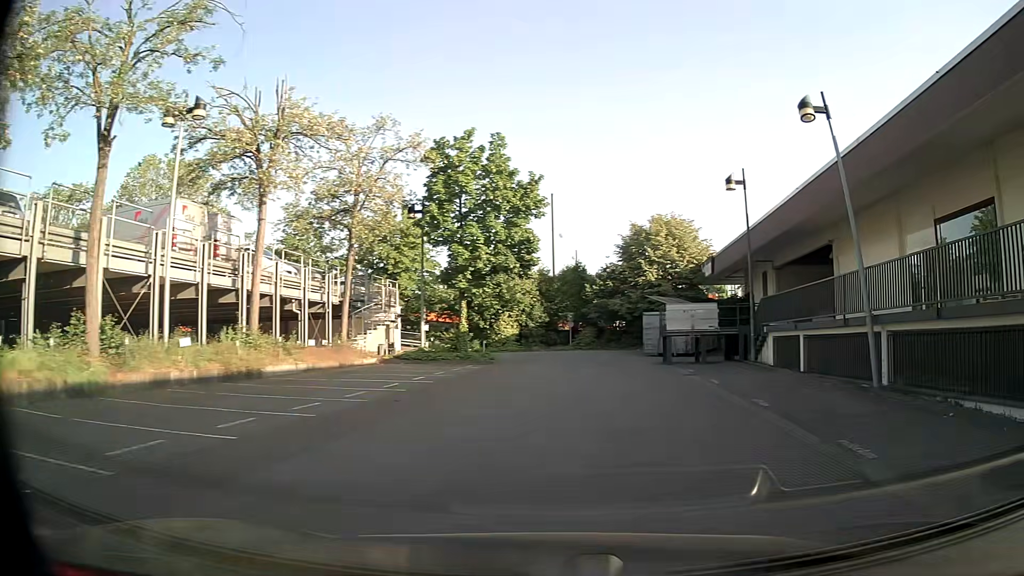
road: primary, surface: asphalt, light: Day
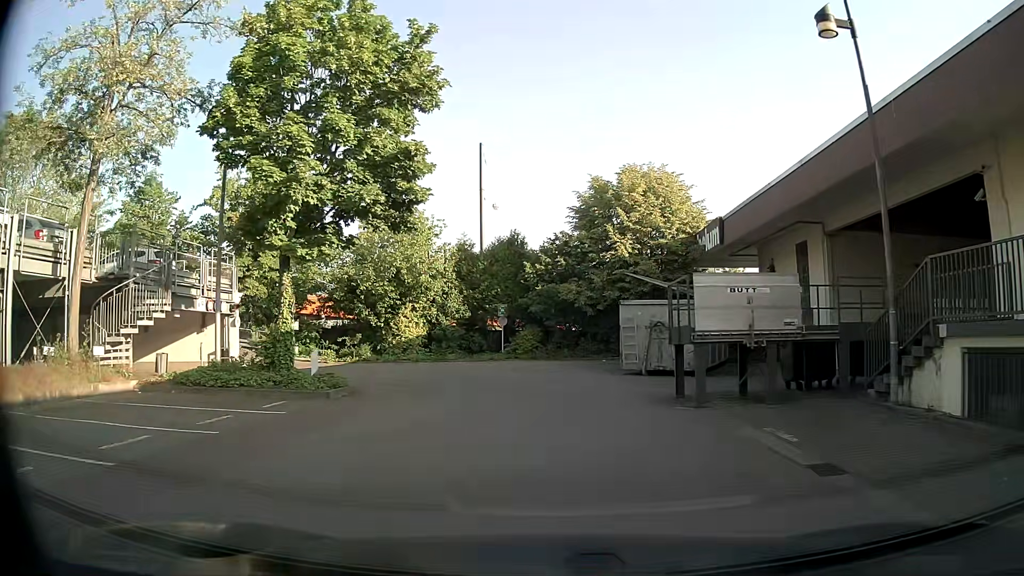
(+0.6, +14.4) m; +4°
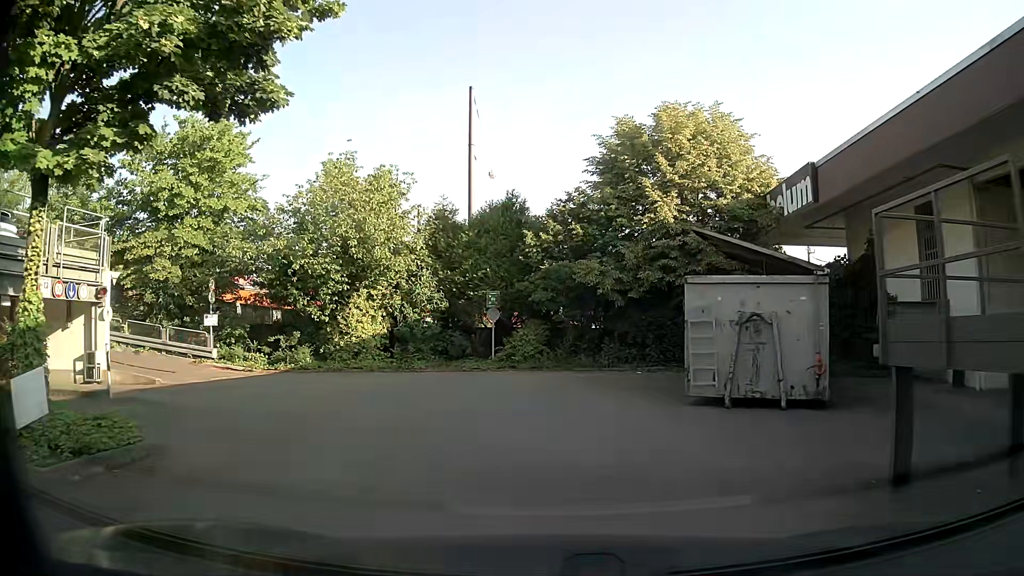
(-0.1, +8.8) m; -1°
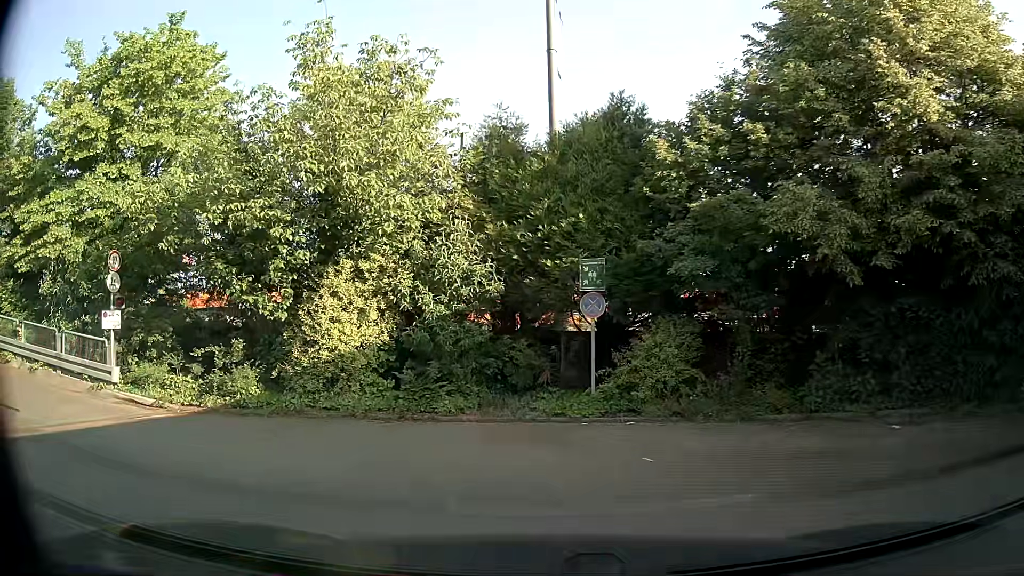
(-0.4, +10.4) m; -8°
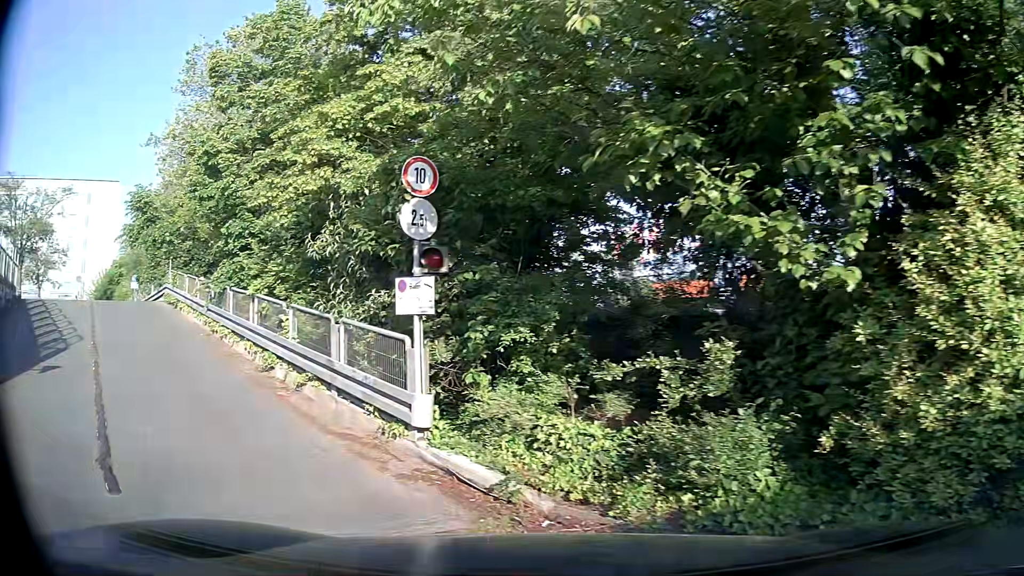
(-2.3, +7.6) m; -40°
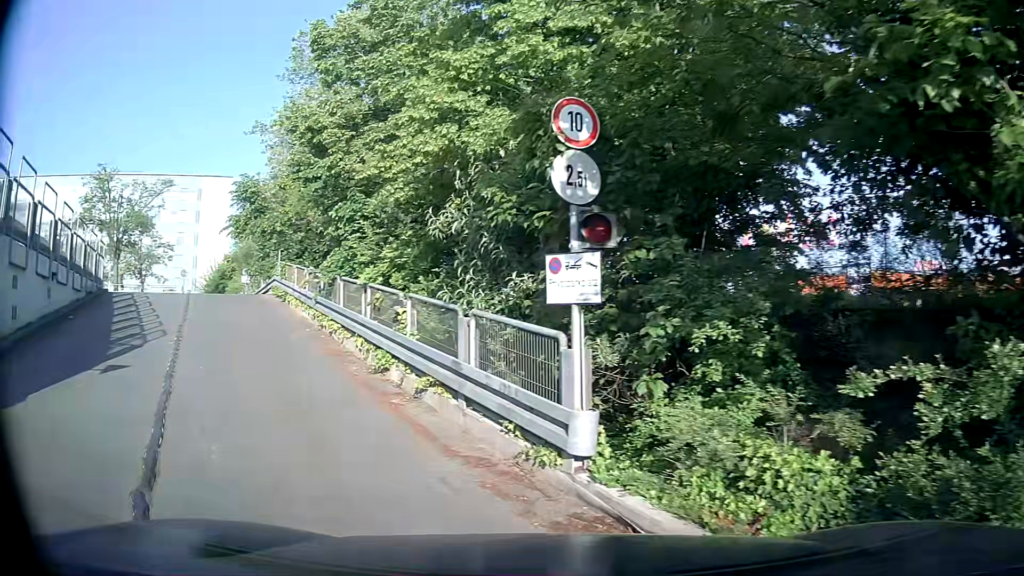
(-0.2, +1.7) m; -11°
